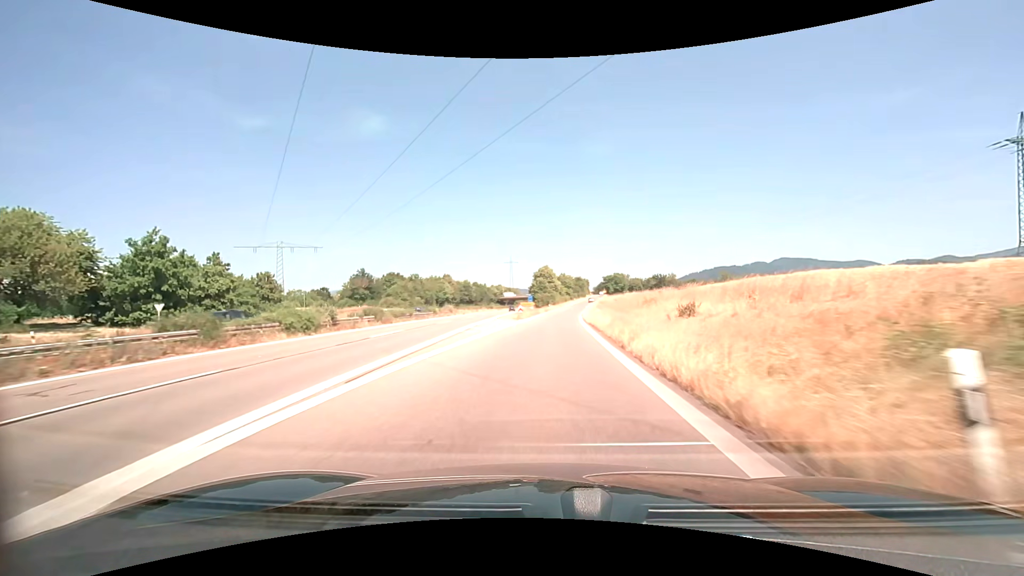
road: trunk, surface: asphalt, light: Day
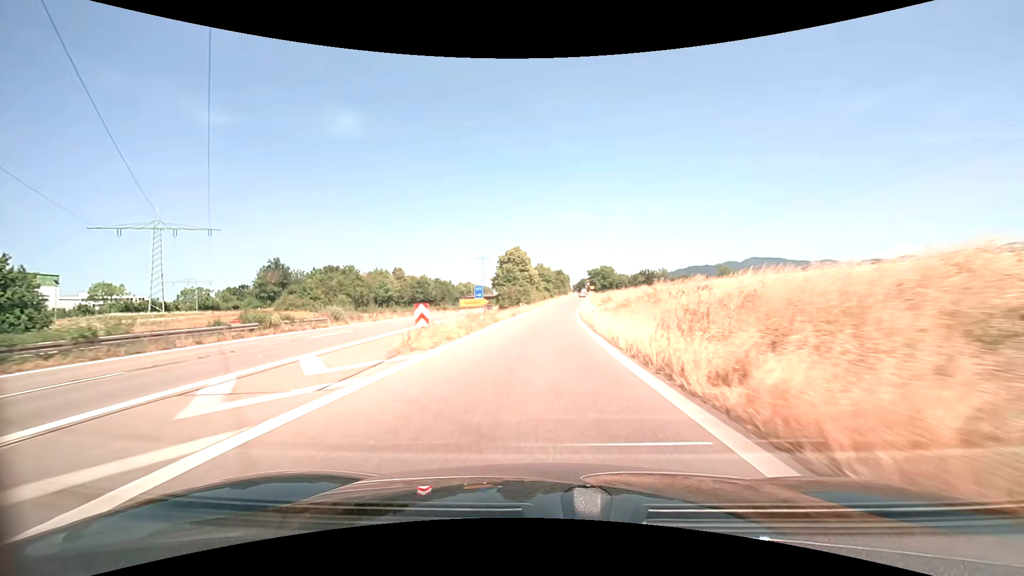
(+0.9, +35.1) m; +3°
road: trunk_link
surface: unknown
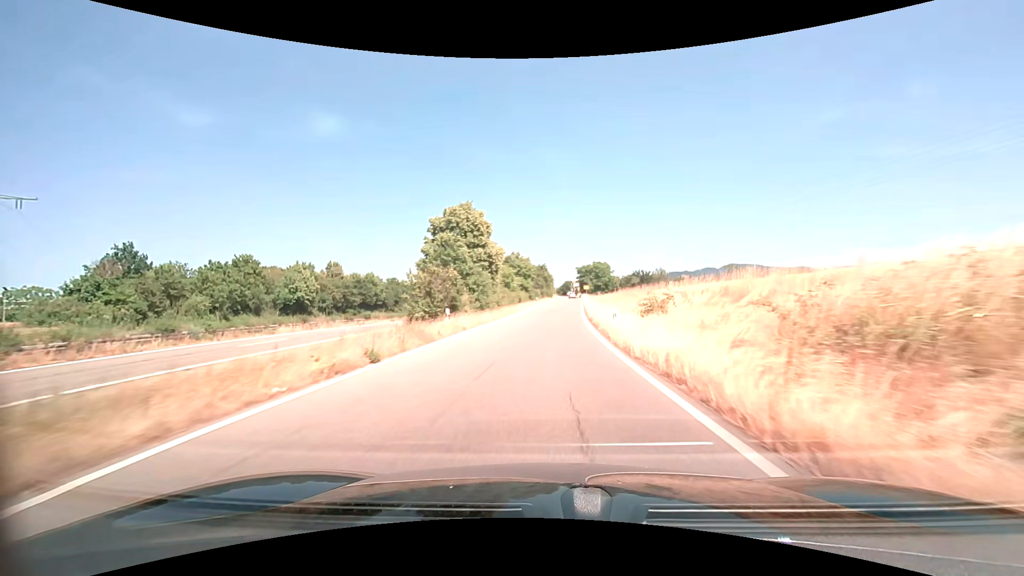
(+0.7, +35.2) m; +2°
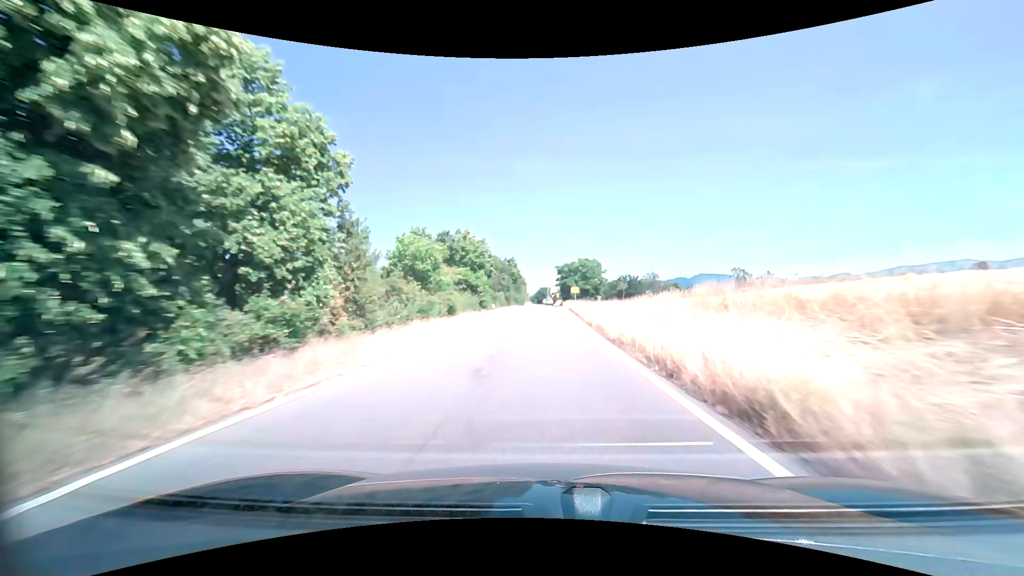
(+0.7, +33.4) m; +3°
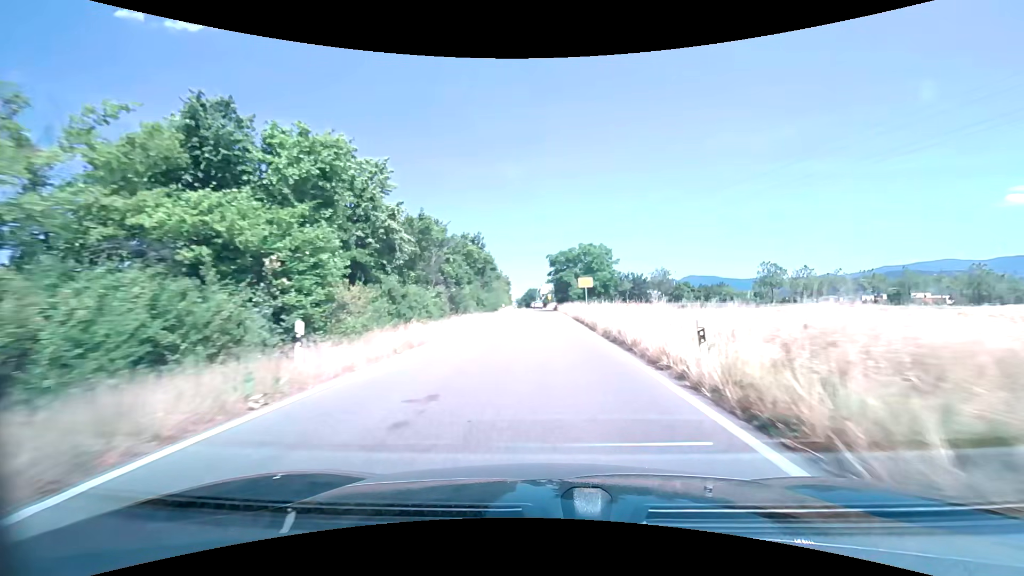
(+0.4, +29.1) m; +1°
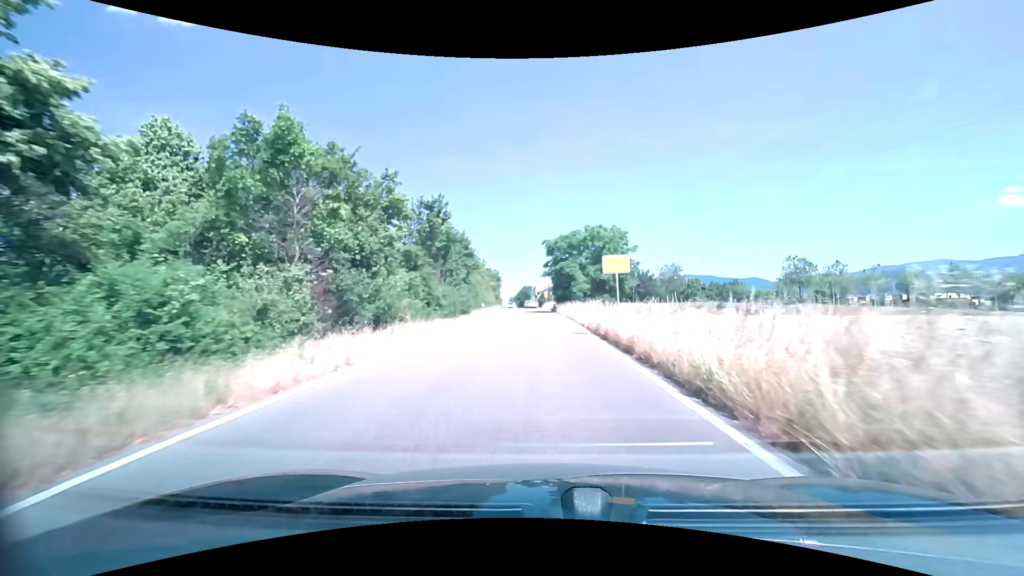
(0.0, +15.8) m; +1°
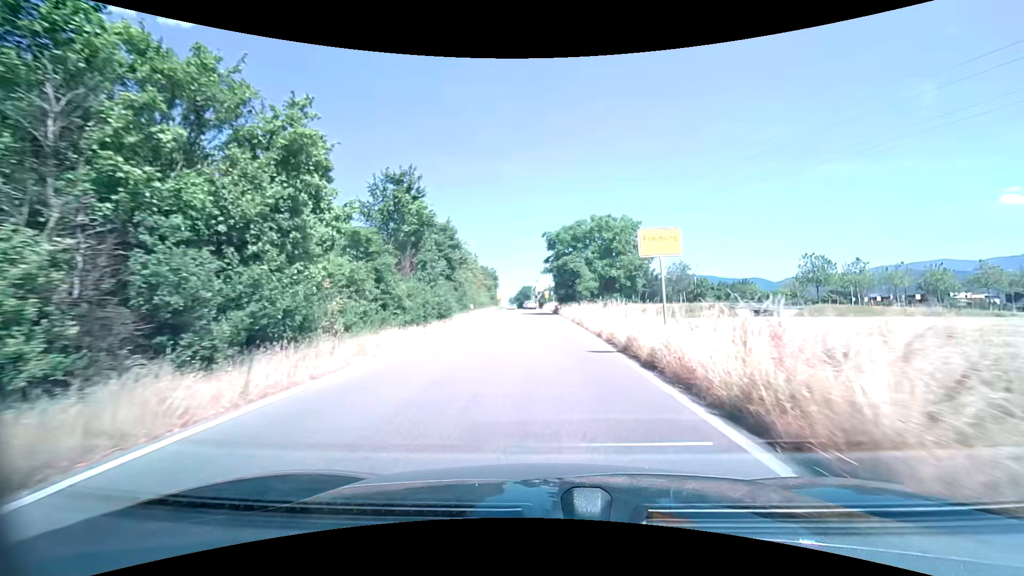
(0.0, +6.7) m; 0°
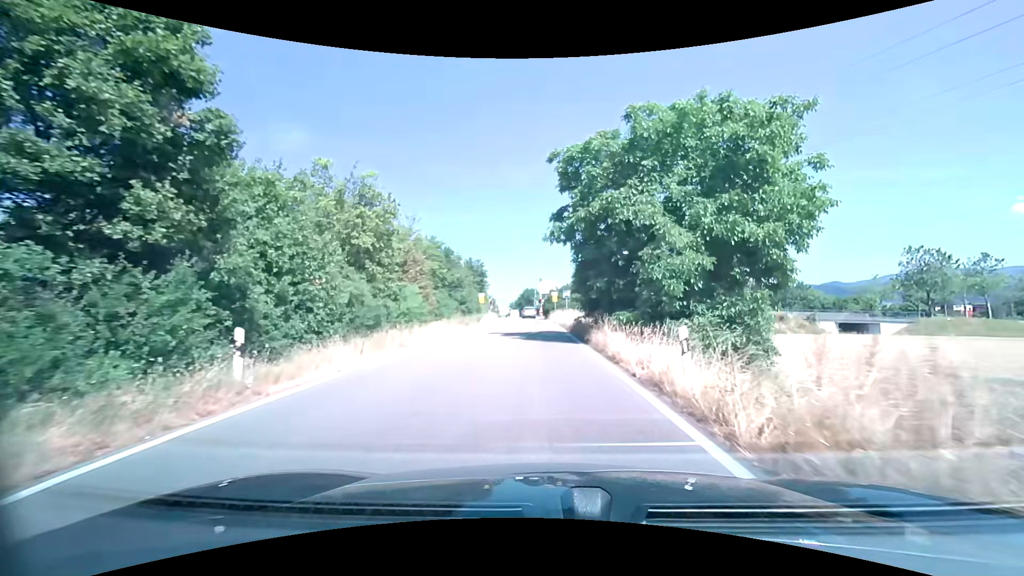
(0.0, +27.8) m; 0°
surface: asphalt
